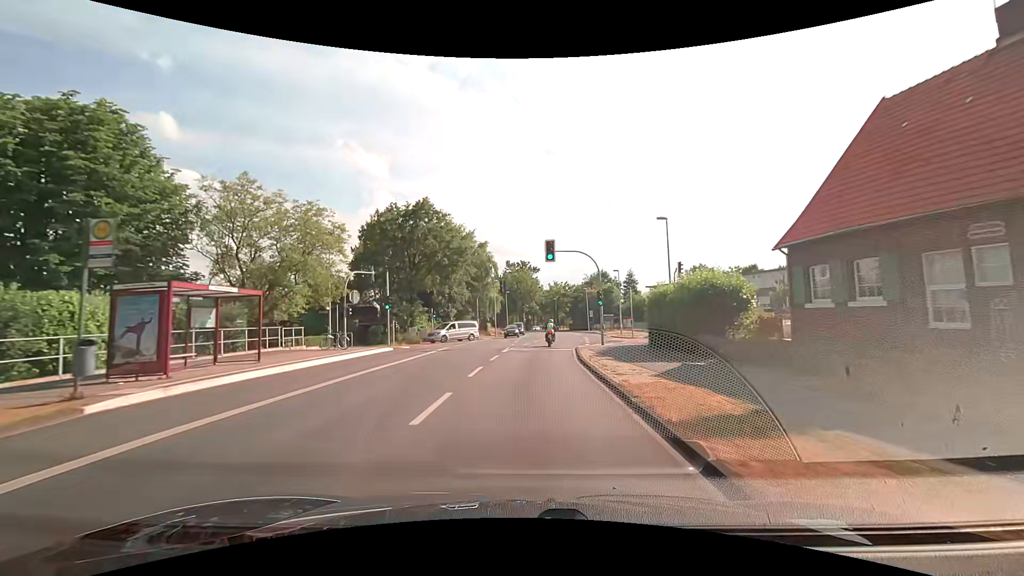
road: tertiary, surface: asphalt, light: Day
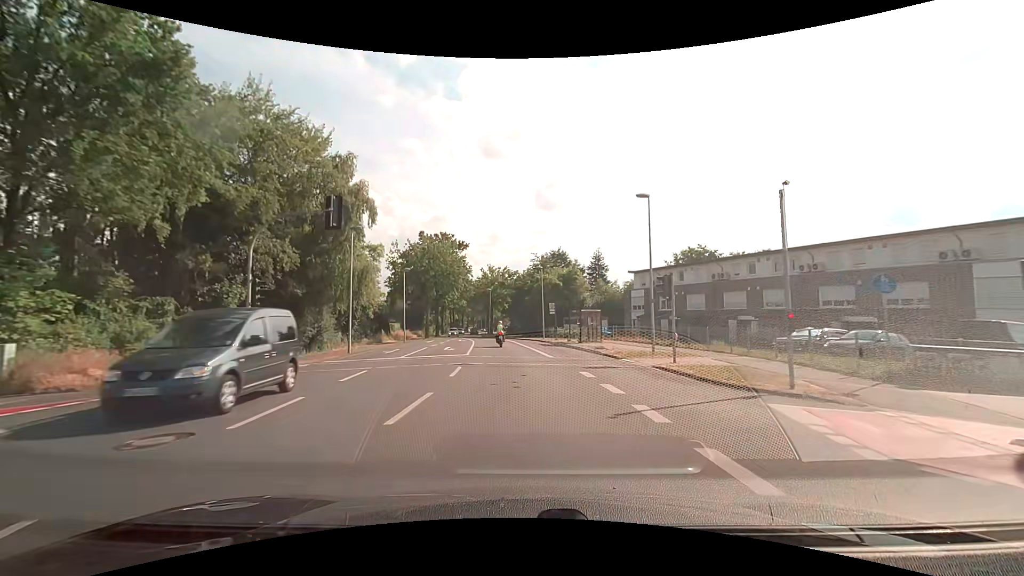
(+2.1, +37.6) m; +7°
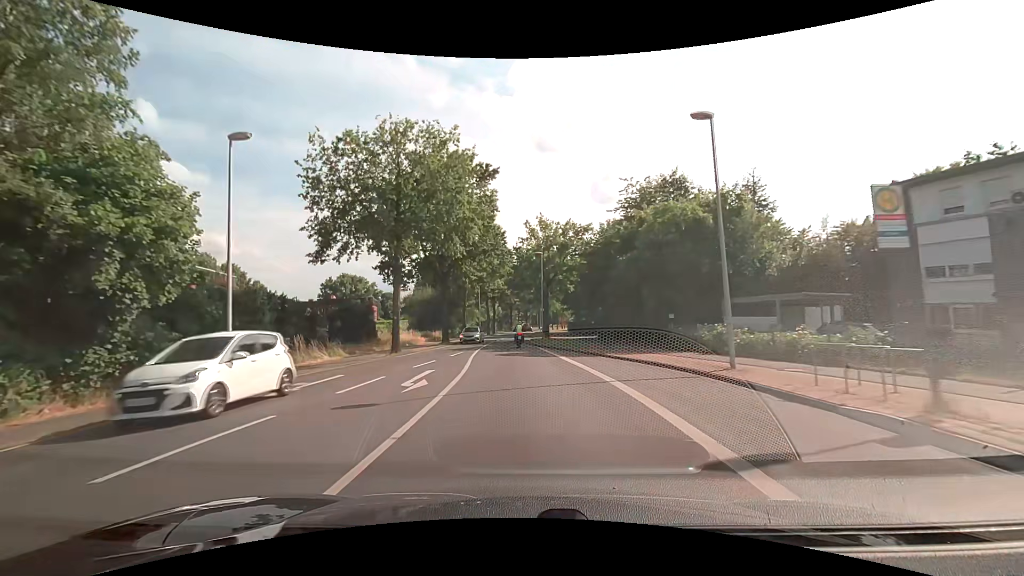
(-1.6, +38.0) m; -6°
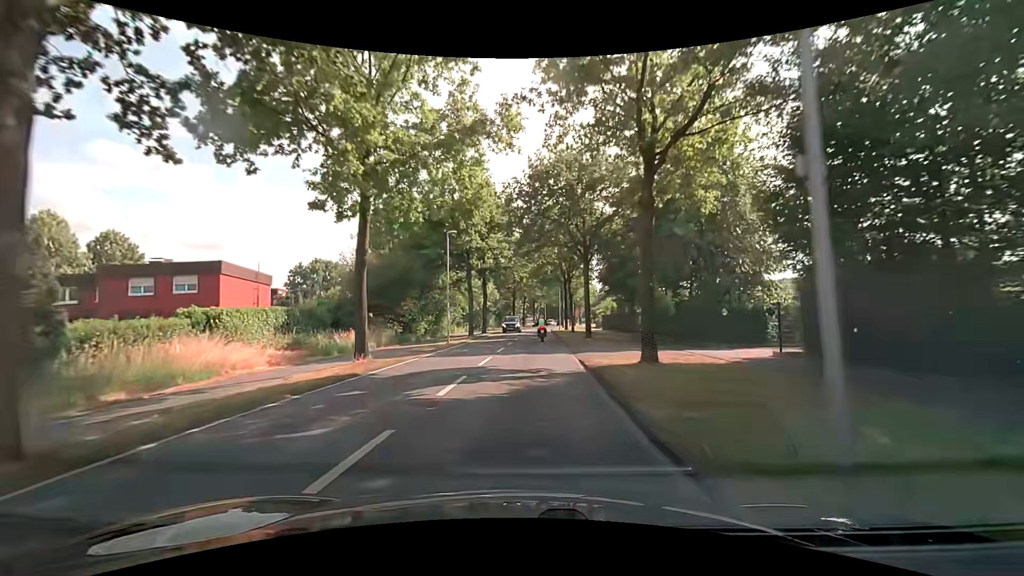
(-1.0, +38.3) m; 0°
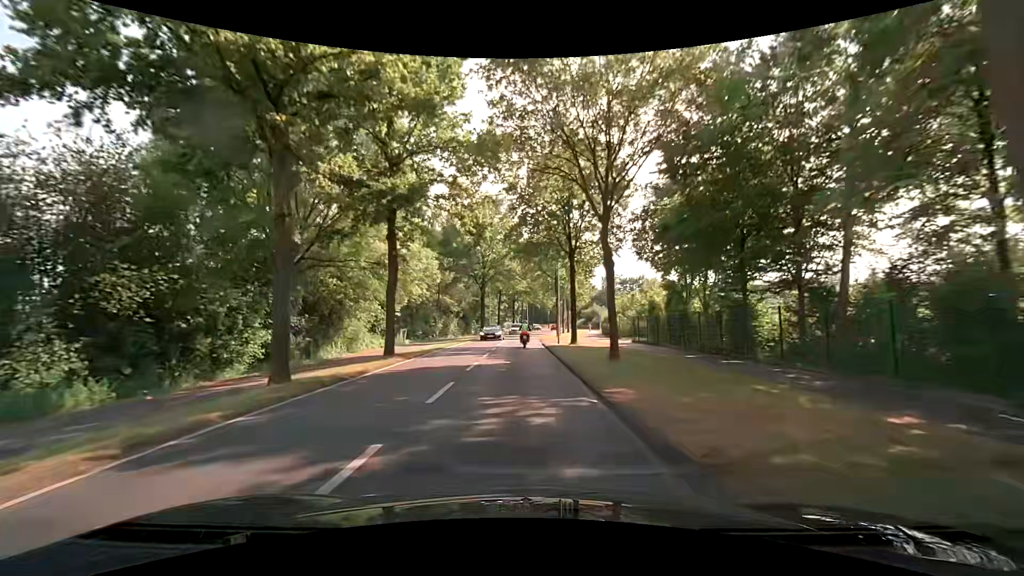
(+0.7, +30.6) m; +2°
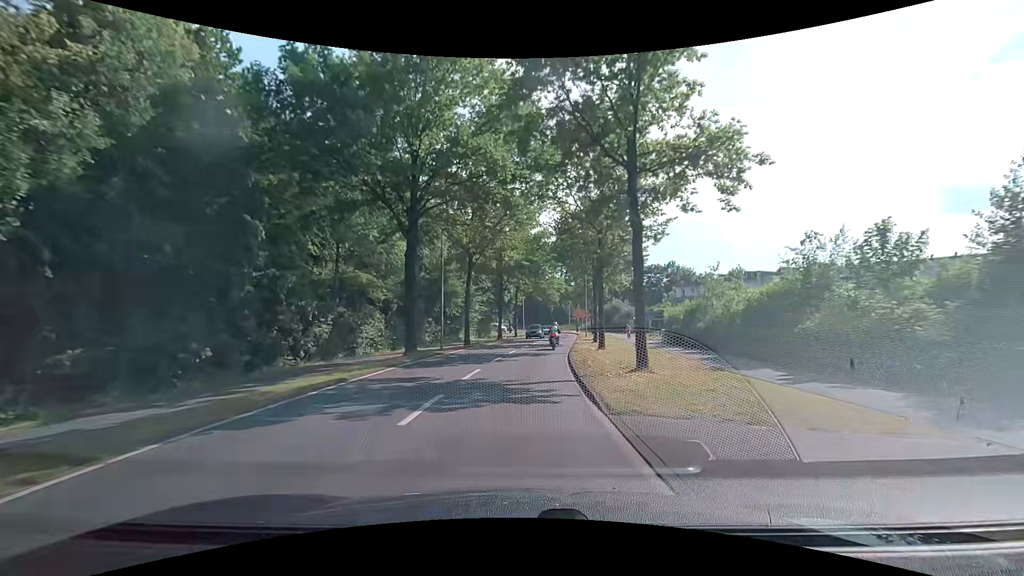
(+0.2, +38.2) m; +1°
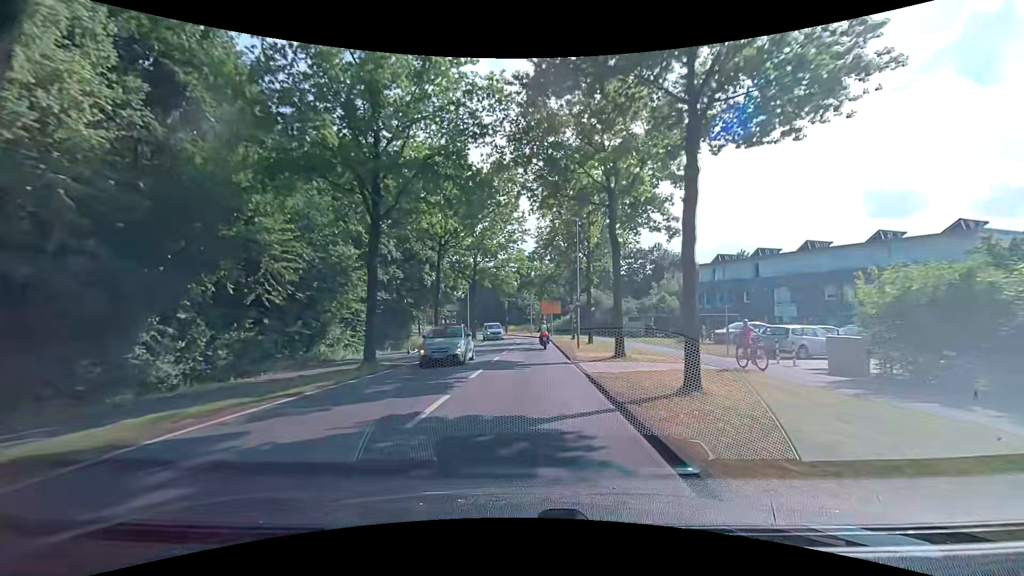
(+1.0, +30.5) m; +5°
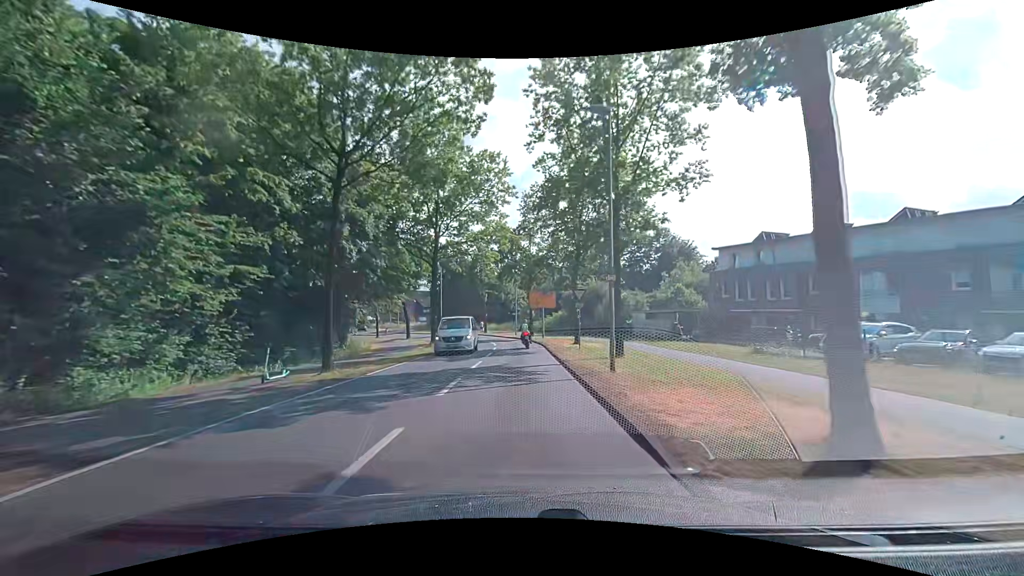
(+0.3, +15.2) m; +2°
(0, +10) (0, +20) (-1, +30) (-1, +40) (-3, +50) (-6, +59) (-11, +68) (-16, +77) (-23, +84) (-29, +92) m
